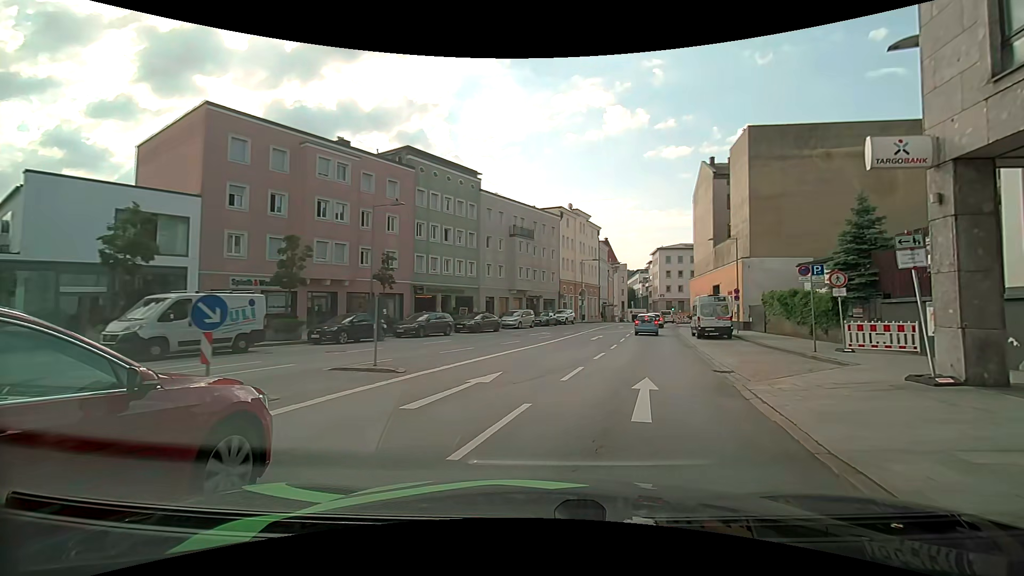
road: primary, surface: asphalt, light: Day
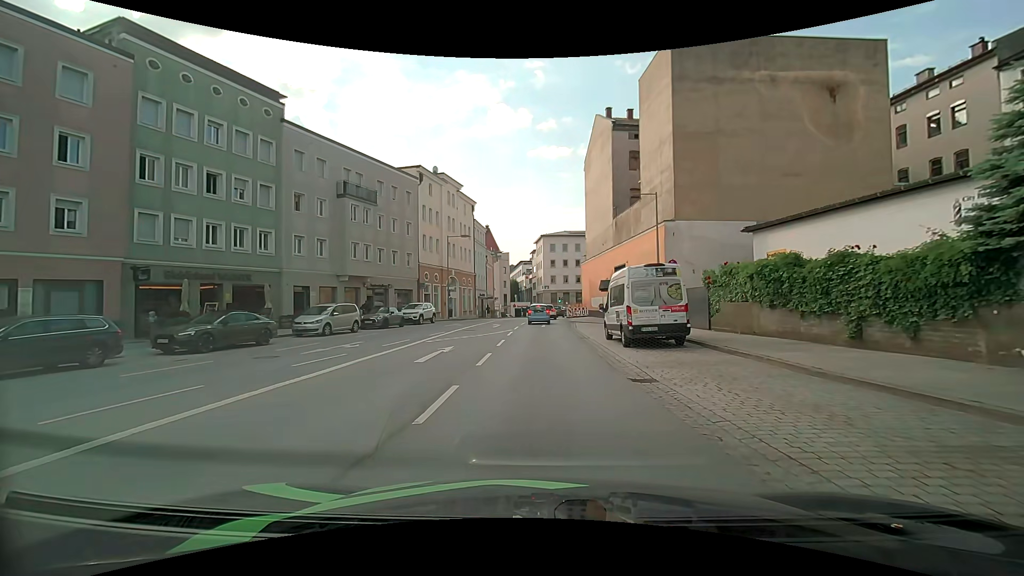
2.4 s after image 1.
(+3.1, +16.1) m; +14°
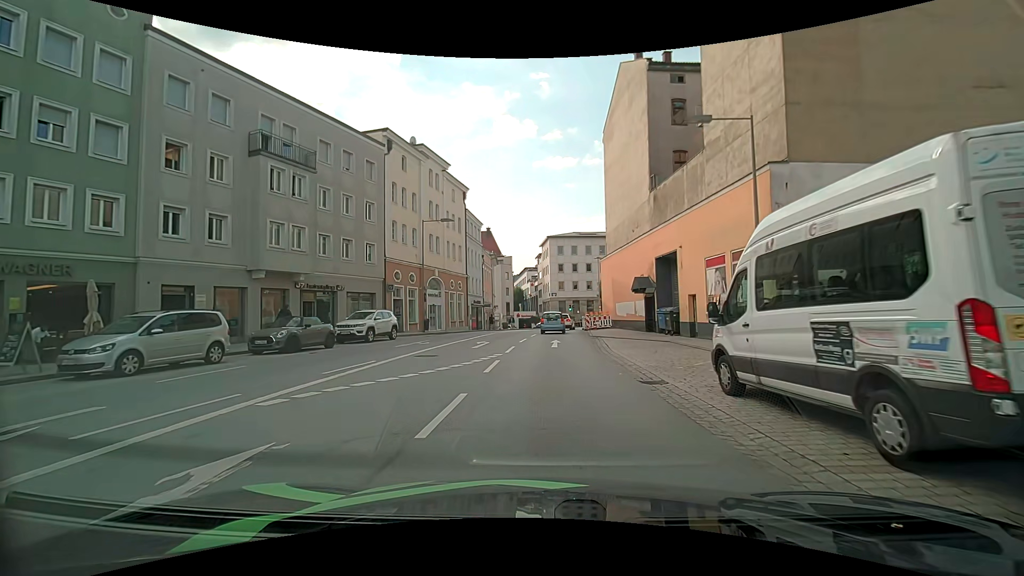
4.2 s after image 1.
(0.0, +12.6) m; 0°
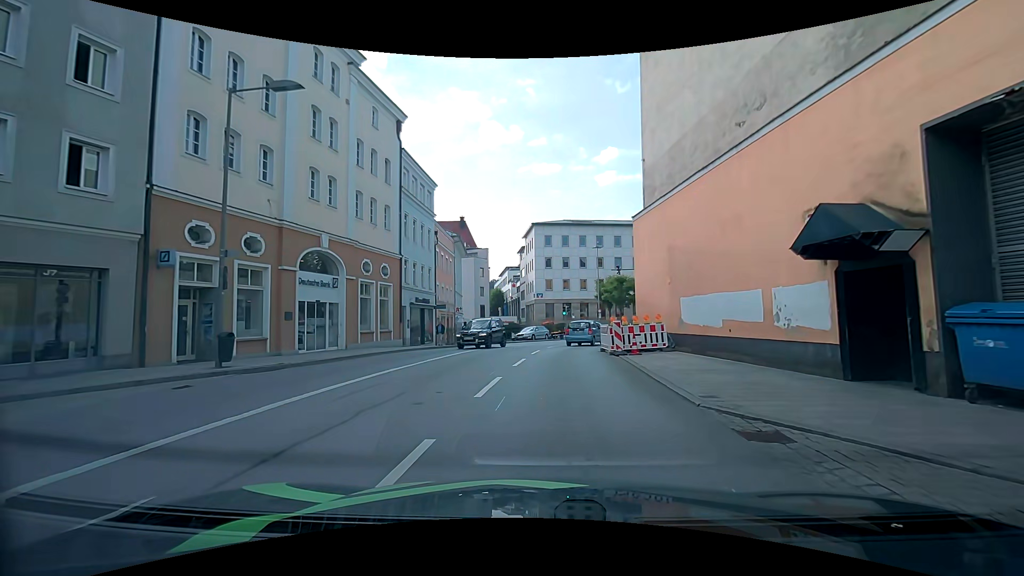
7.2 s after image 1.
(+0.1, +21.1) m; +1°
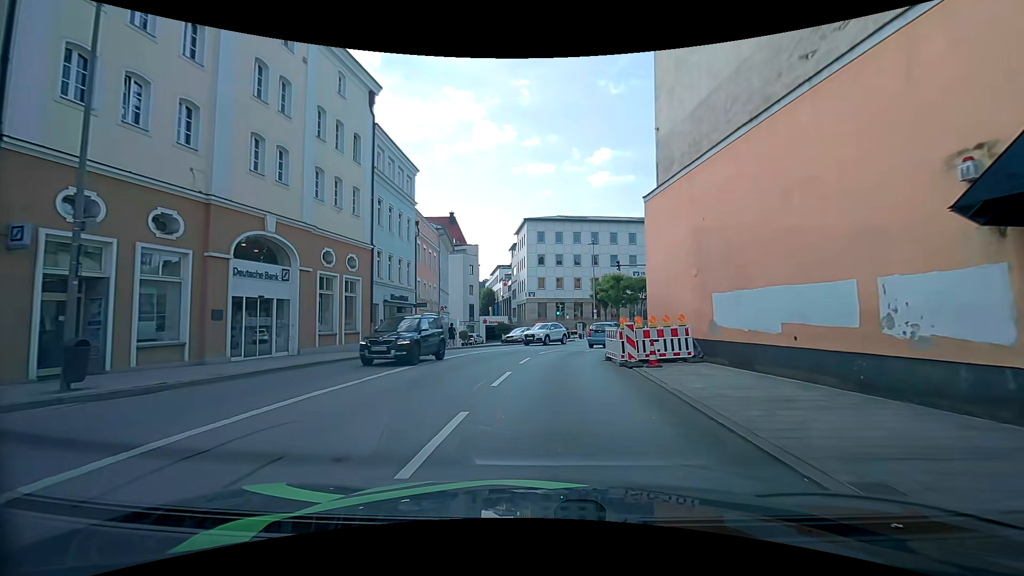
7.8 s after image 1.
(0.0, +4.2) m; +1°
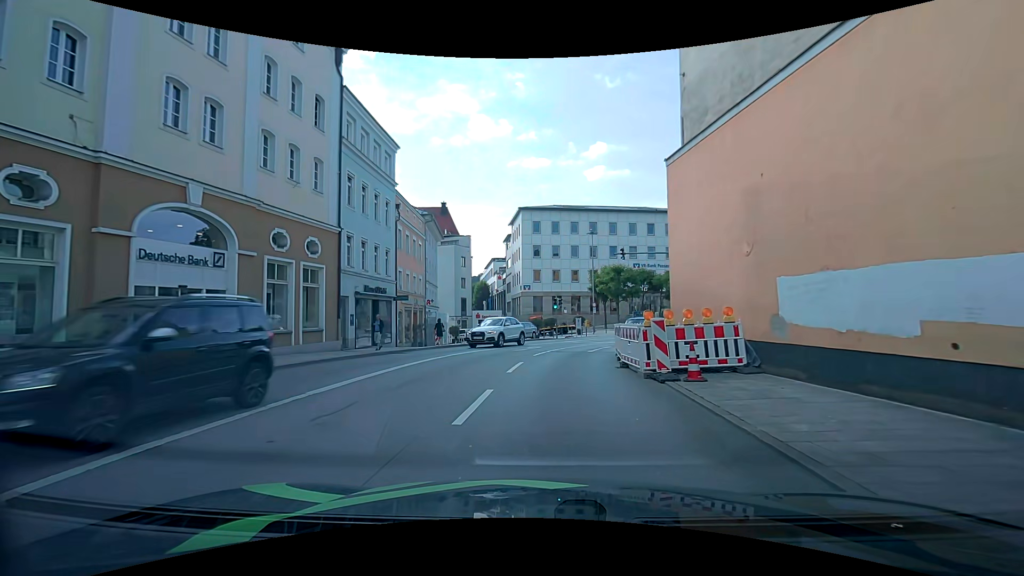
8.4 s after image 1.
(0.0, +4.0) m; +1°
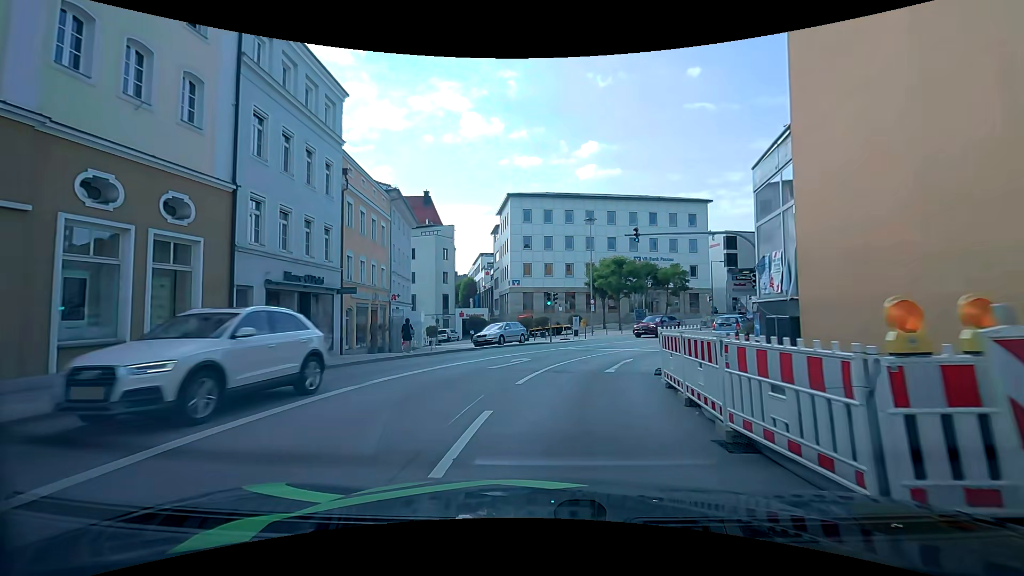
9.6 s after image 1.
(-0.2, +7.9) m; 0°
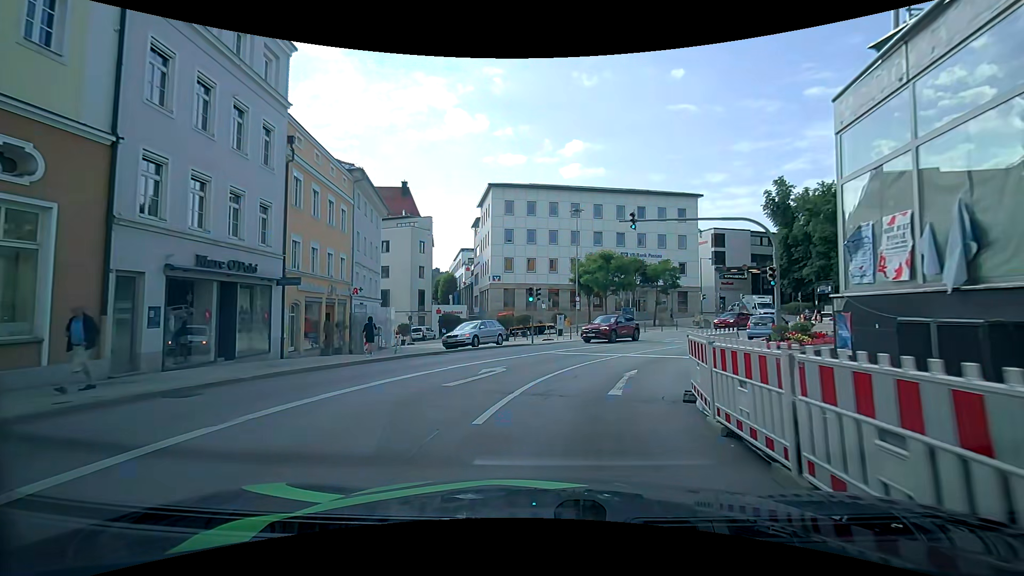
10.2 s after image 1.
(0.0, +3.9) m; +2°
(+1, +10) (+4, +19) (+10, +28) (+16, +35) (+22, +43) (+27, +52) (+30, +61) (+31, +71) (+30, +81) (+28, +91) m
